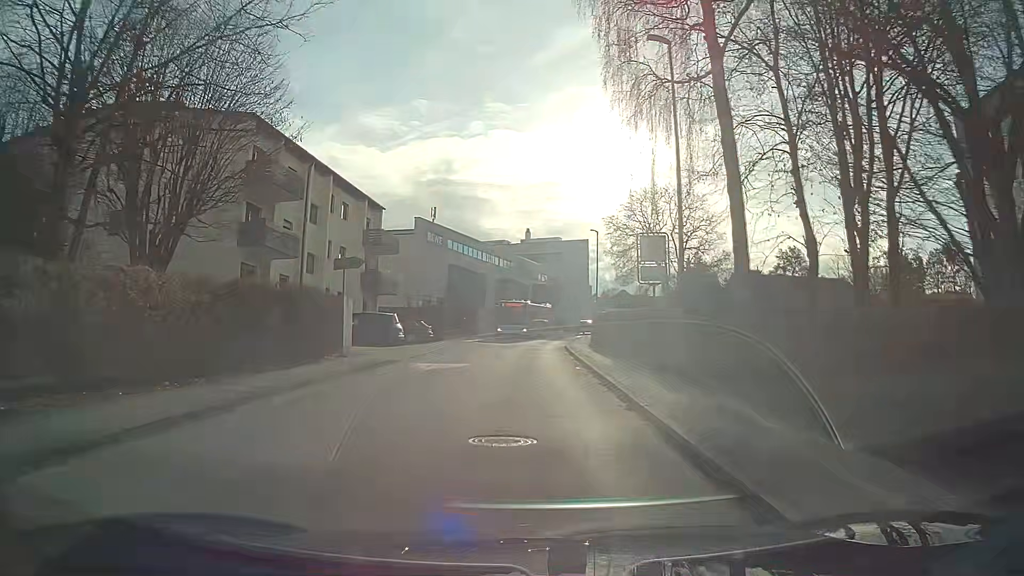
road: unclassified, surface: asphalt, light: Day
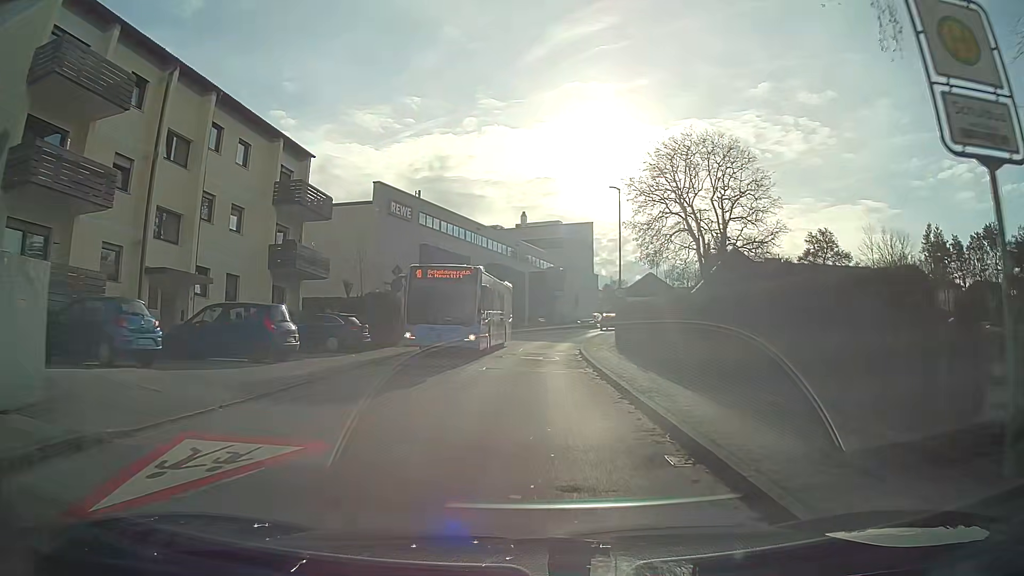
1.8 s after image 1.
(-0.1, +14.9) m; 0°
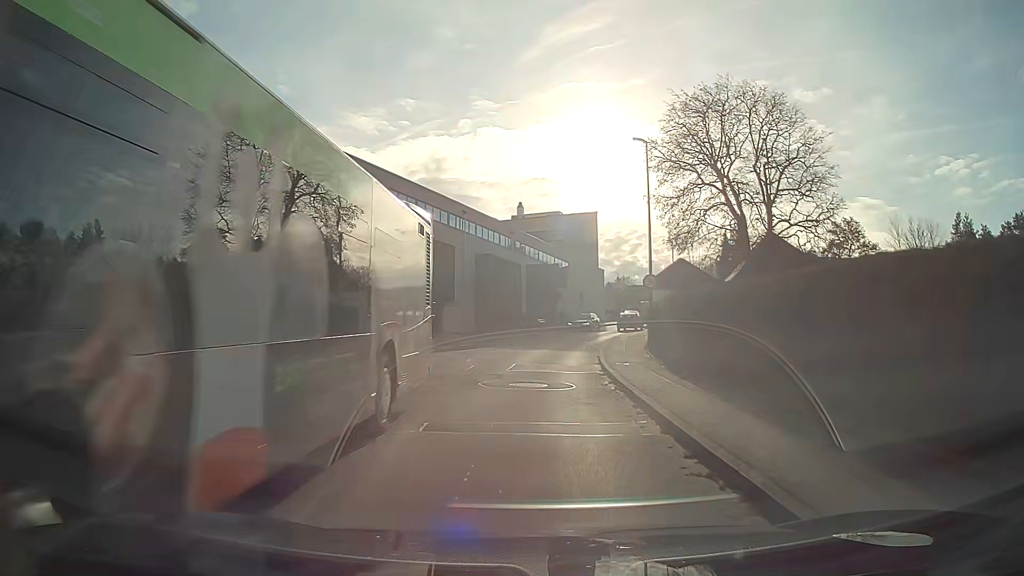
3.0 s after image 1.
(+0.1, +10.0) m; 0°
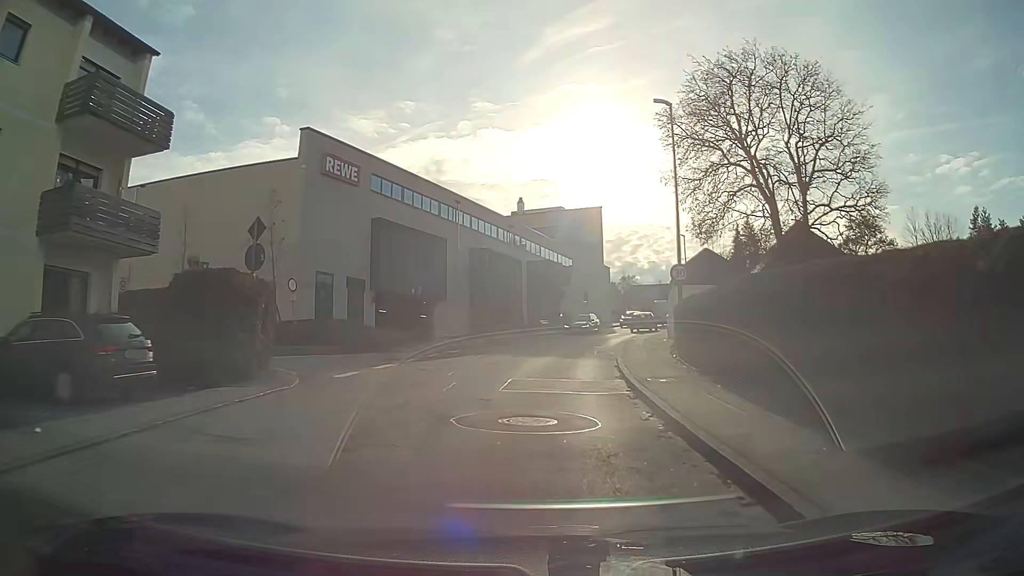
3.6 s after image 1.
(0.0, +5.0) m; 0°
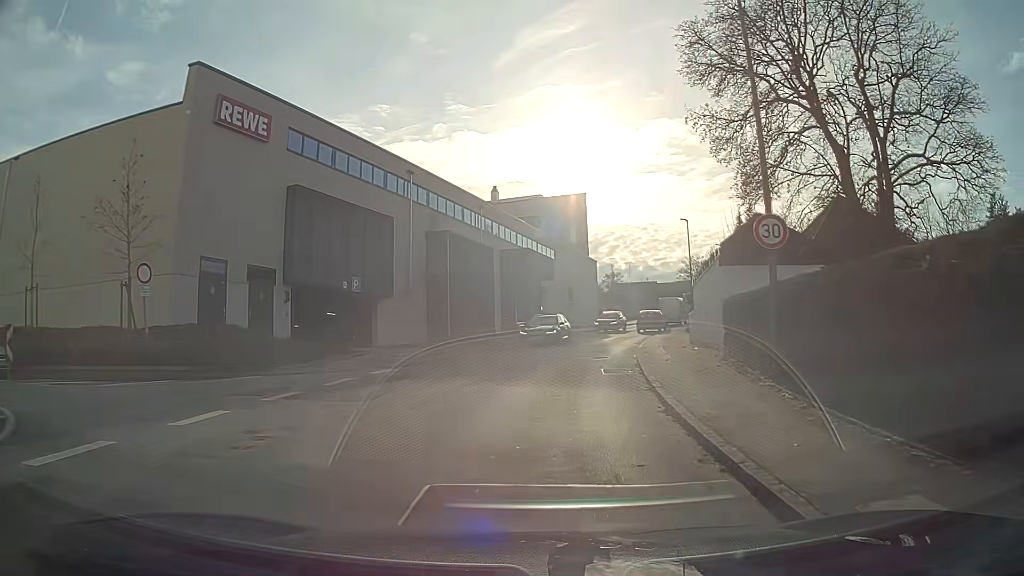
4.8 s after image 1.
(+0.2, +9.9) m; +2°
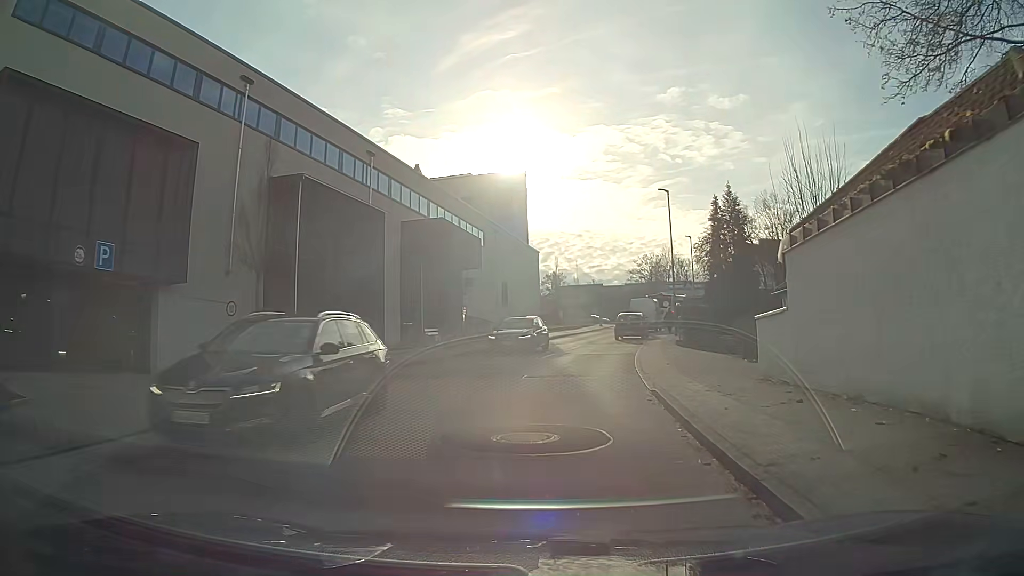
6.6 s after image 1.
(+0.7, +14.6) m; +5°
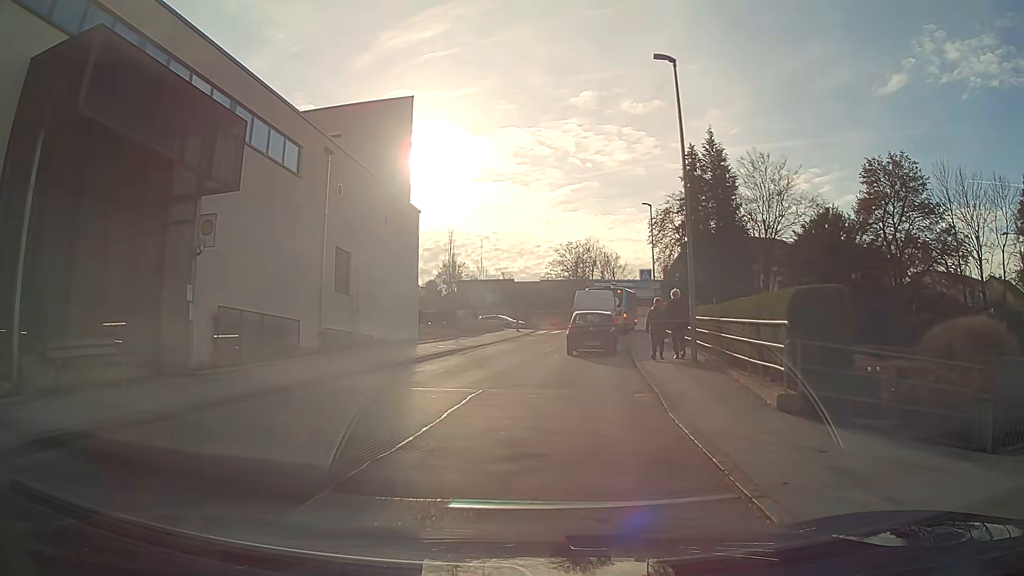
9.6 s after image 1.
(+1.4, +20.4) m; +8°
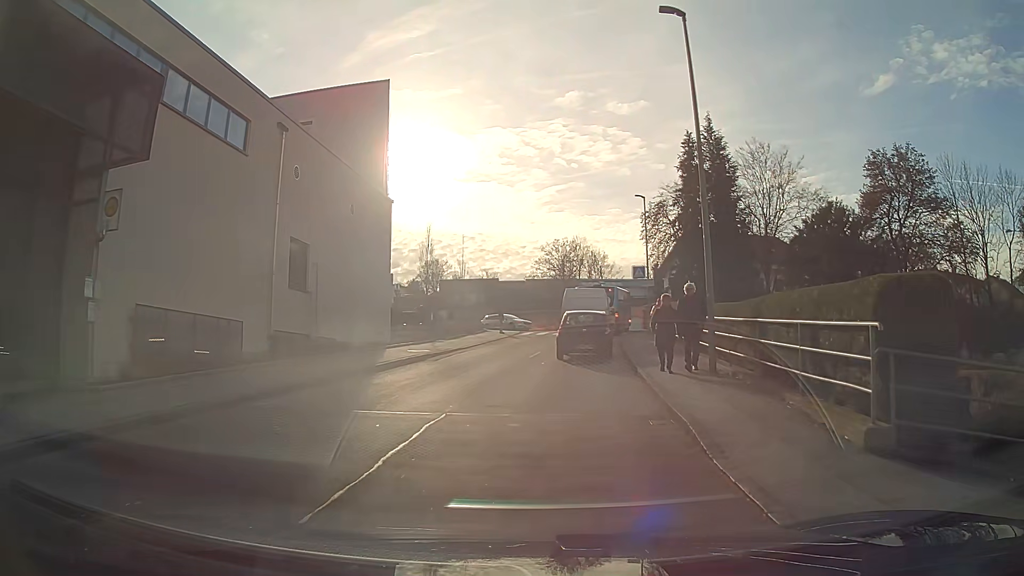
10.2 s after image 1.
(0.0, +3.1) m; +1°
